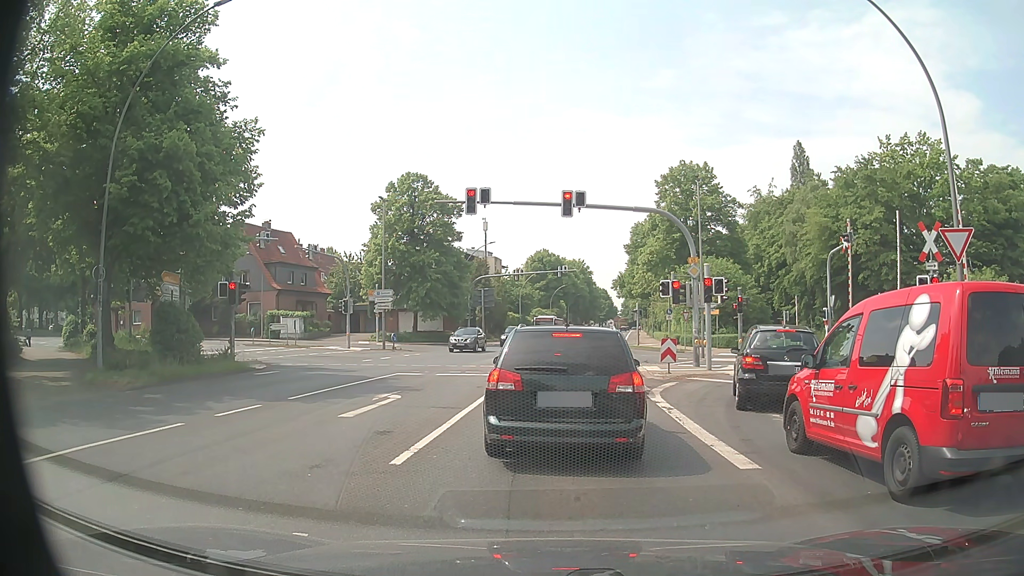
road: tertiary_link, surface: asphalt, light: Day
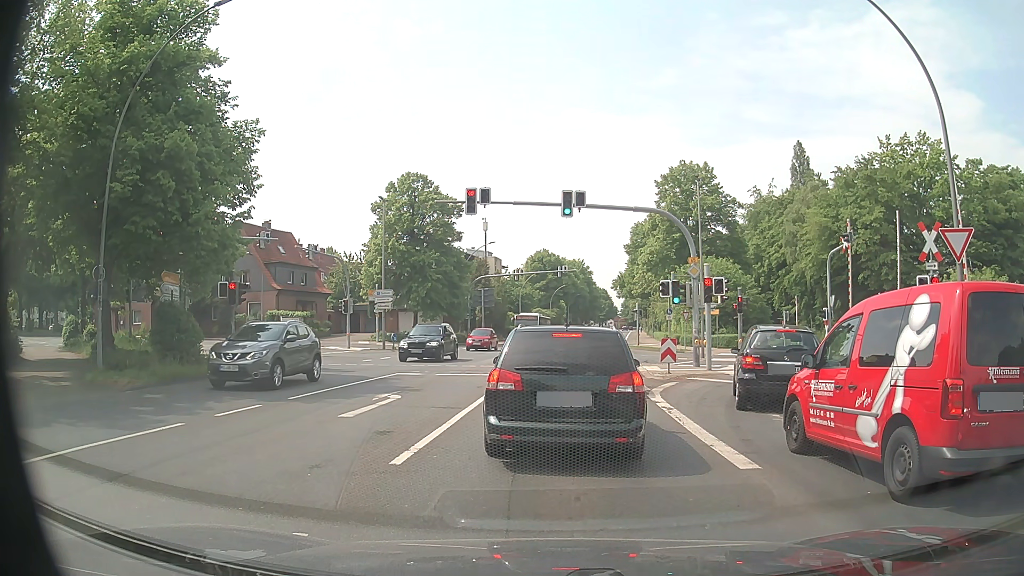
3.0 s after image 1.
(0.0, 0.0) m; 0°
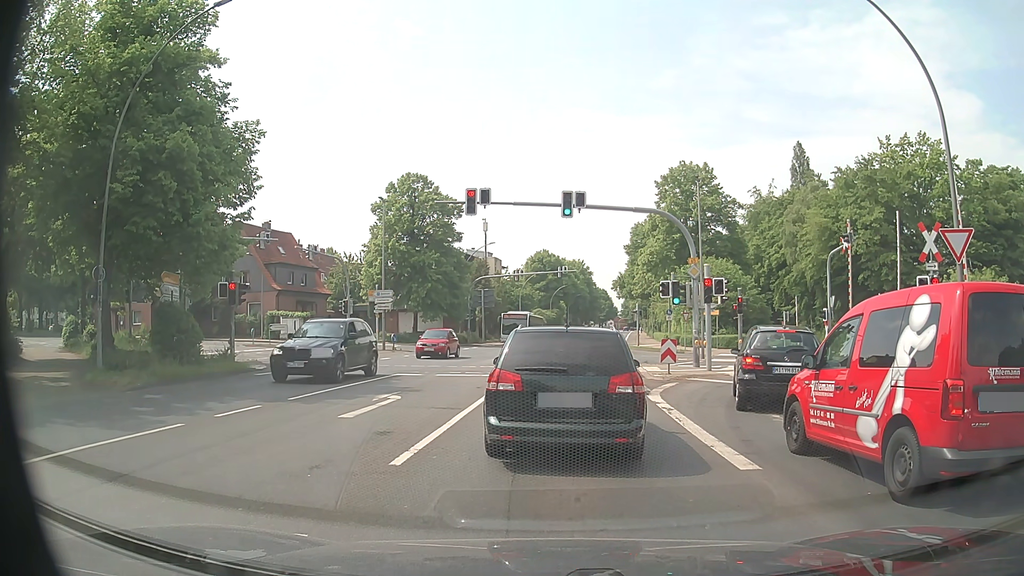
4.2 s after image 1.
(0.0, 0.0) m; 0°
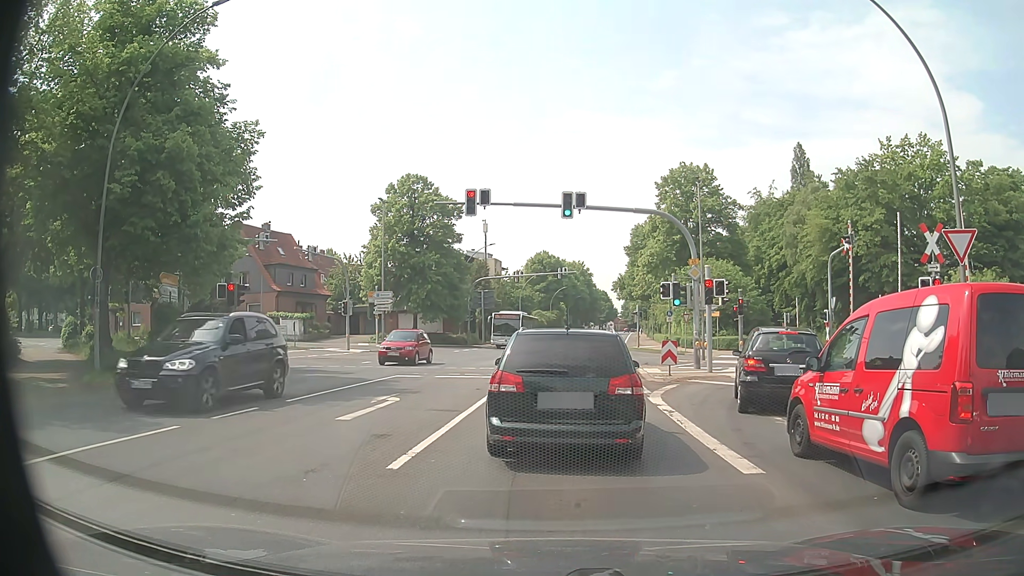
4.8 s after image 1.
(0.0, +0.1) m; 0°
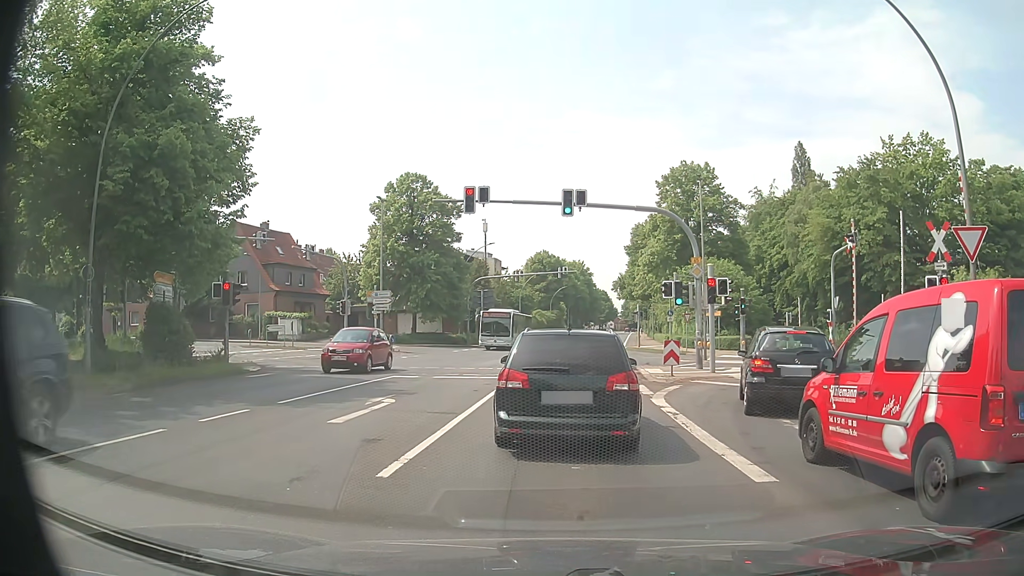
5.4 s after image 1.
(0.0, +0.5) m; 0°
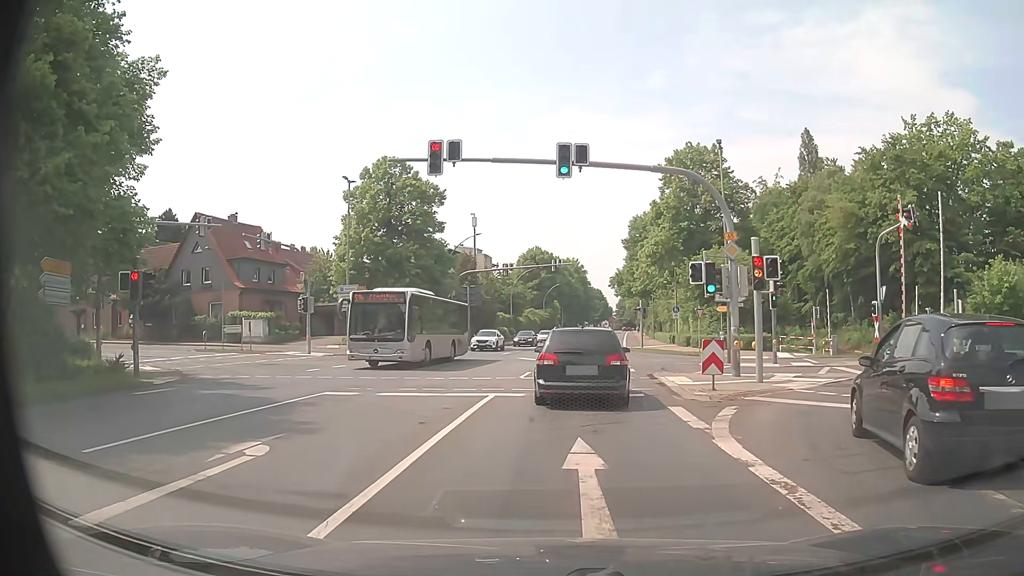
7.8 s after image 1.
(0.0, +6.6) m; +1°
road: primary
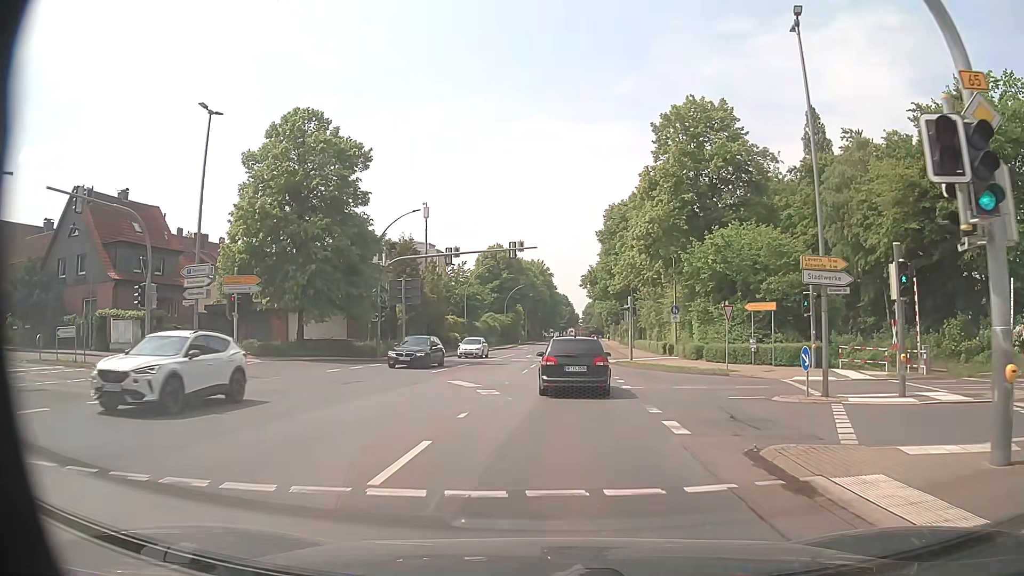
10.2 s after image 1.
(+0.4, +14.7) m; +3°
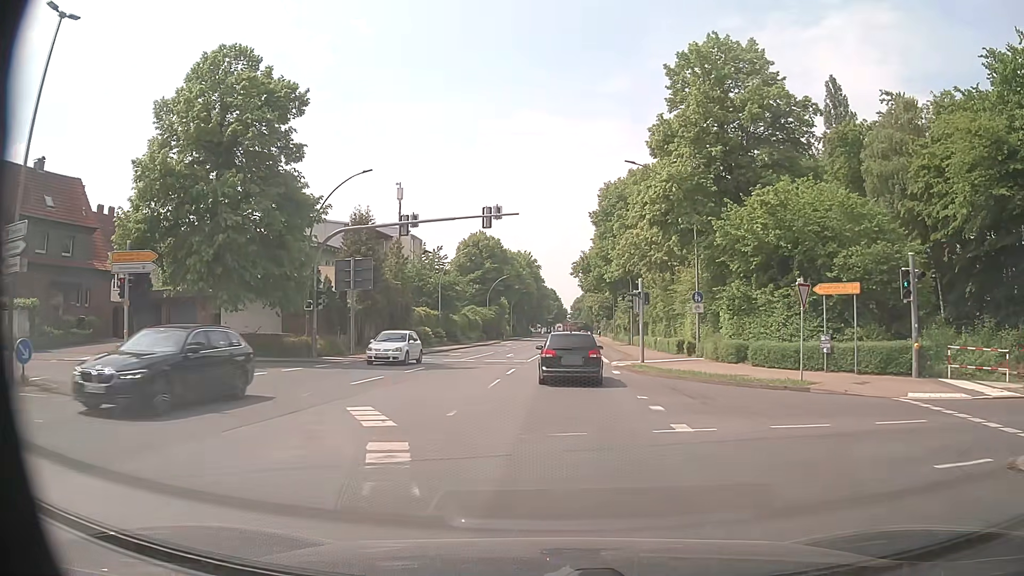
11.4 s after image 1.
(+0.1, +10.2) m; +1°
(0, +10) (0, +20) (+1, +30) (+1, +40) (+1, +50) (+2, +60) (+2, +70) (+2, +80) (+3, +90) (+3, +100) m
